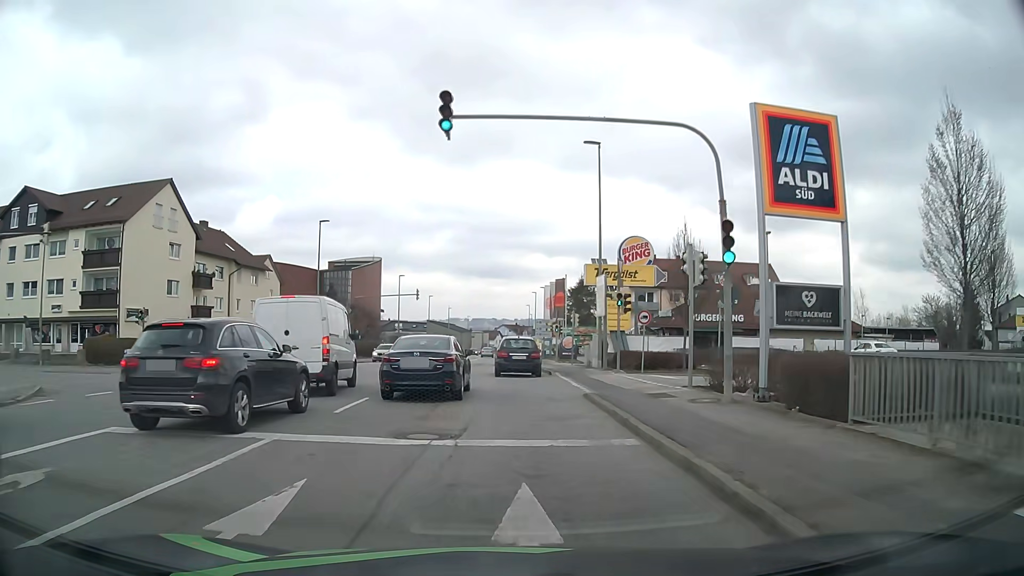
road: tertiary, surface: asphalt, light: Day
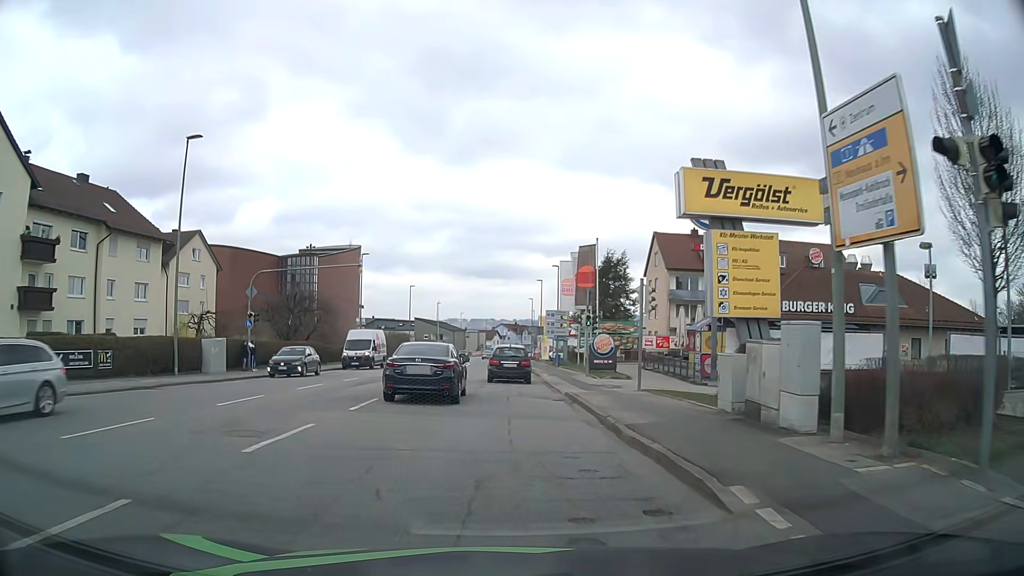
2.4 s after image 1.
(-0.3, +22.2) m; -1°
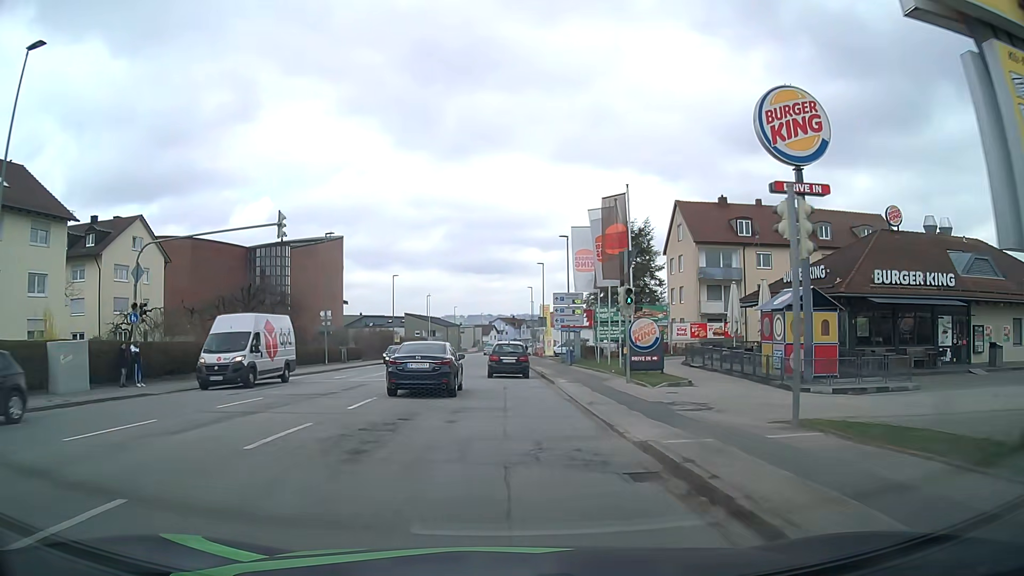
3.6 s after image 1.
(+0.1, +11.9) m; 0°
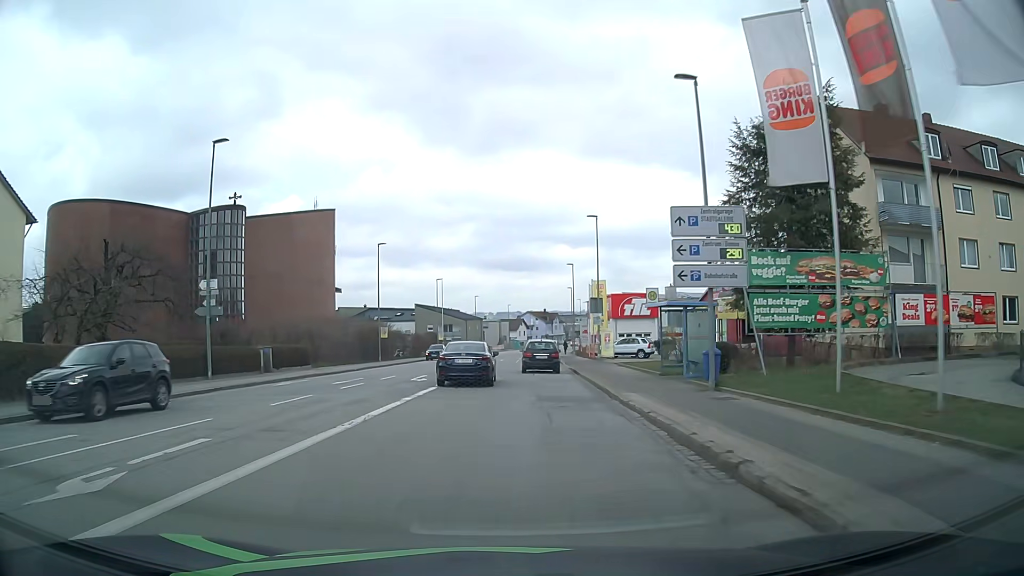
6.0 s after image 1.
(0.0, +26.0) m; -1°
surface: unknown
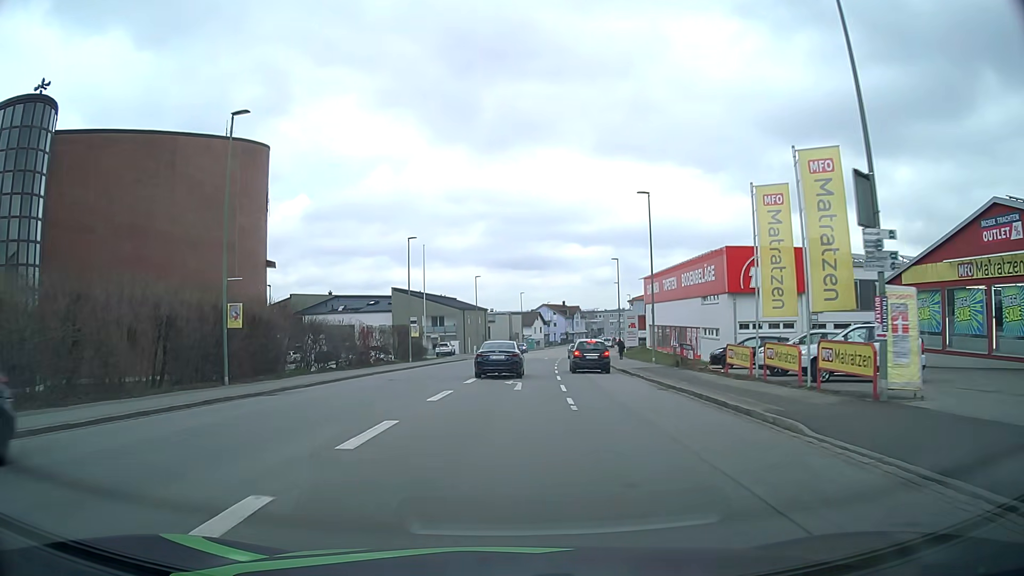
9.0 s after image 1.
(-0.7, +36.1) m; -1°
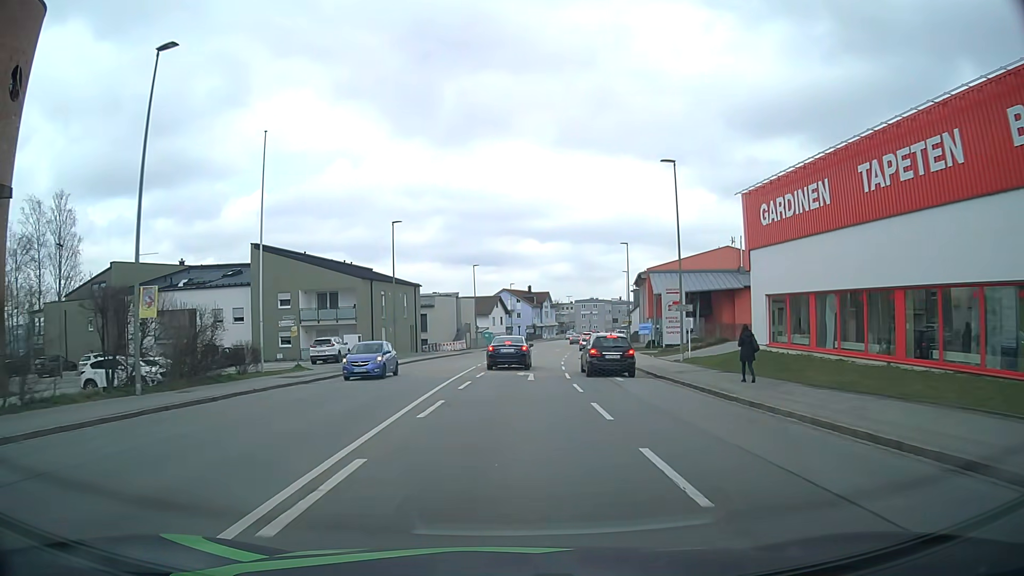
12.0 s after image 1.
(+1.2, +38.7) m; +4°
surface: asphalt
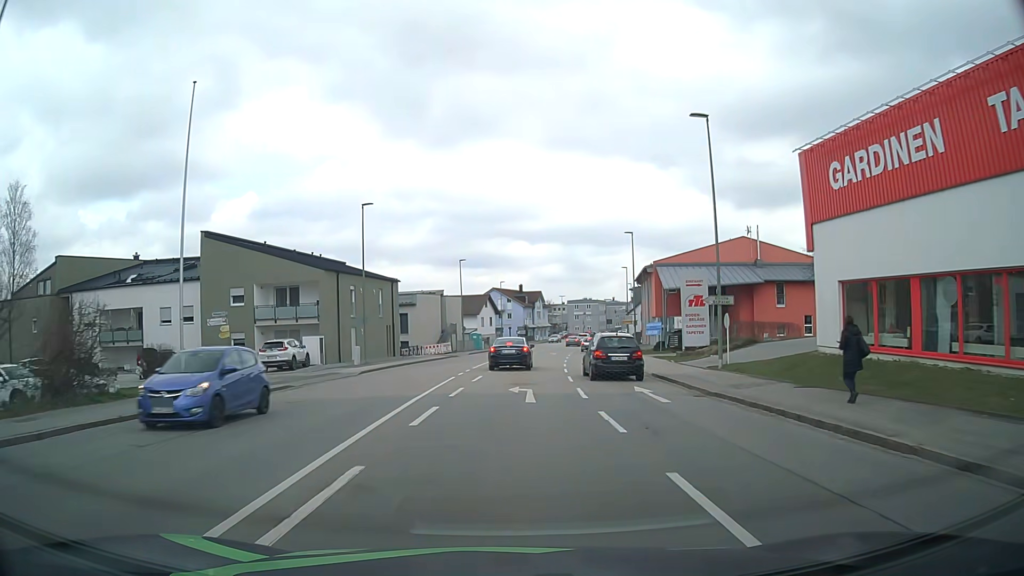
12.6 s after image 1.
(0.0, +7.6) m; +1°
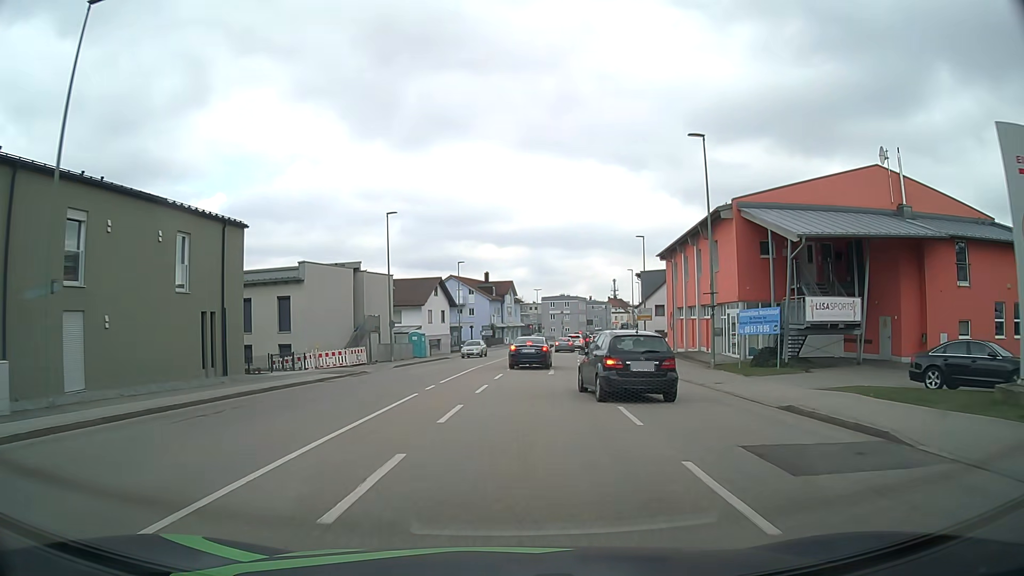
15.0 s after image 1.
(+0.6, +29.4) m; +3°
(0, +10) (+1, +20) (+1, +30) (+2, +40) (+3, +50) (+5, +60) (+6, +70) (+8, +79) (+10, +89) (+12, +99) m
